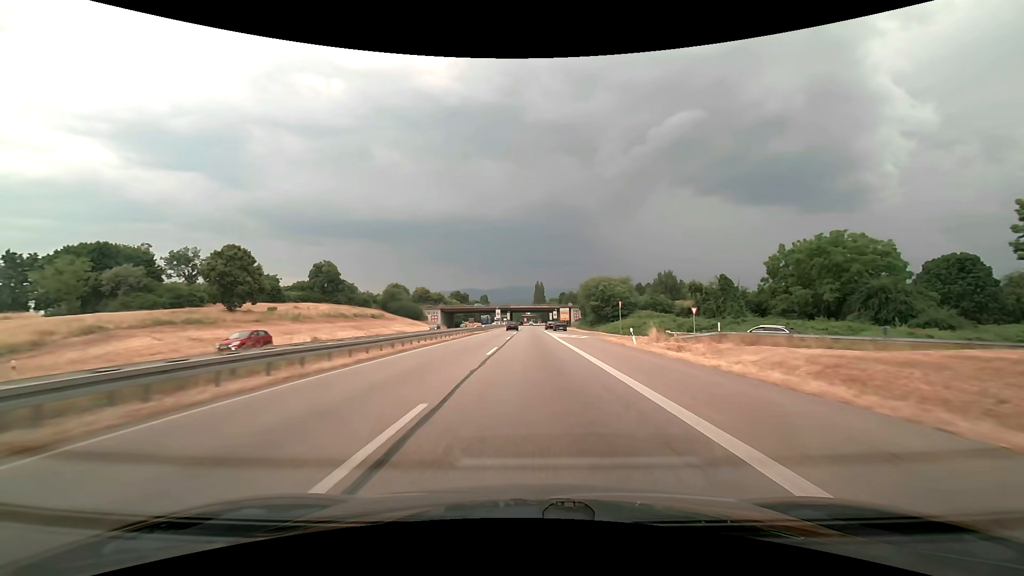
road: trunk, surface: asphalt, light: Day
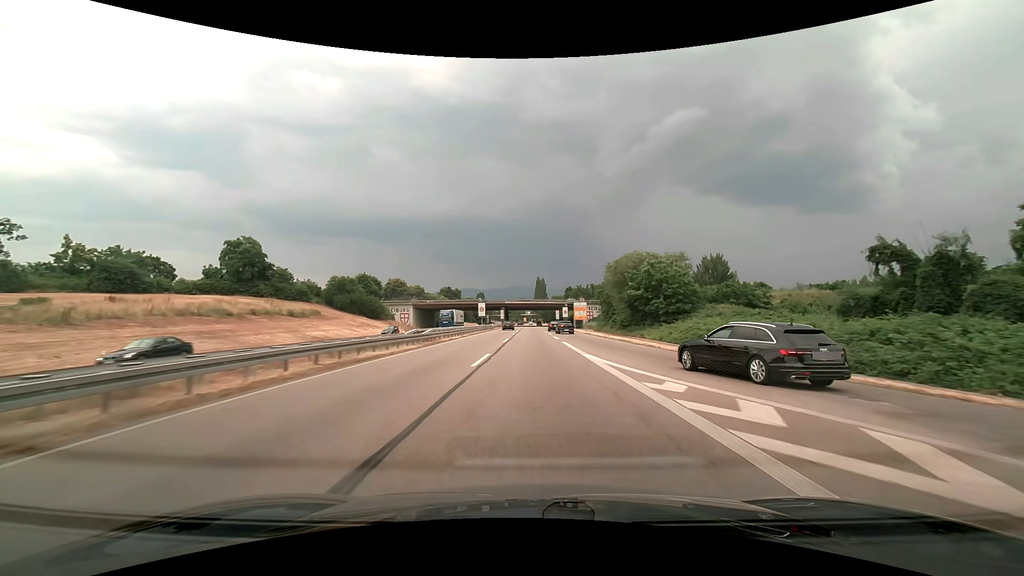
(0.0, +41.3) m; 0°
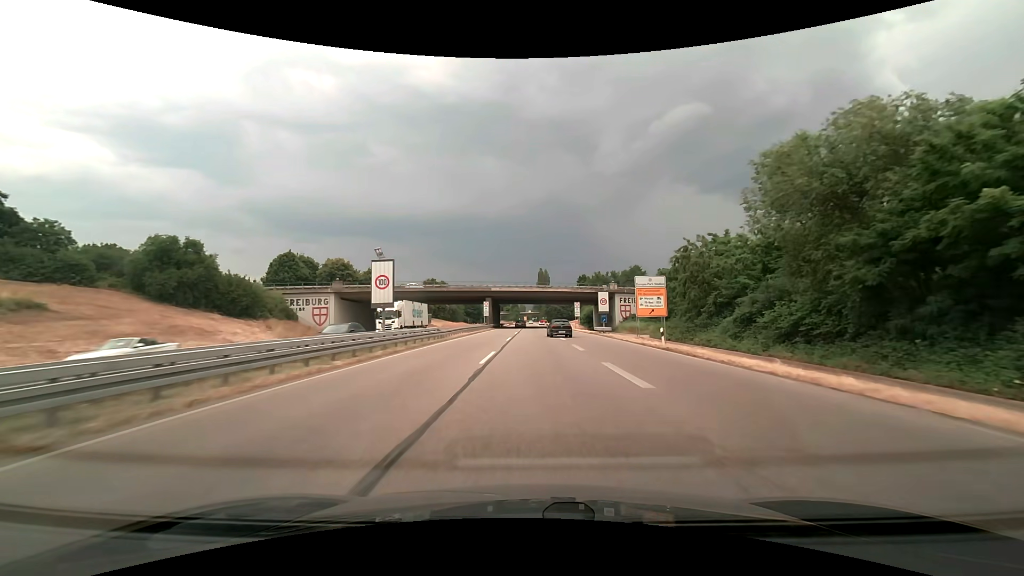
(-0.1, +53.1) m; 0°
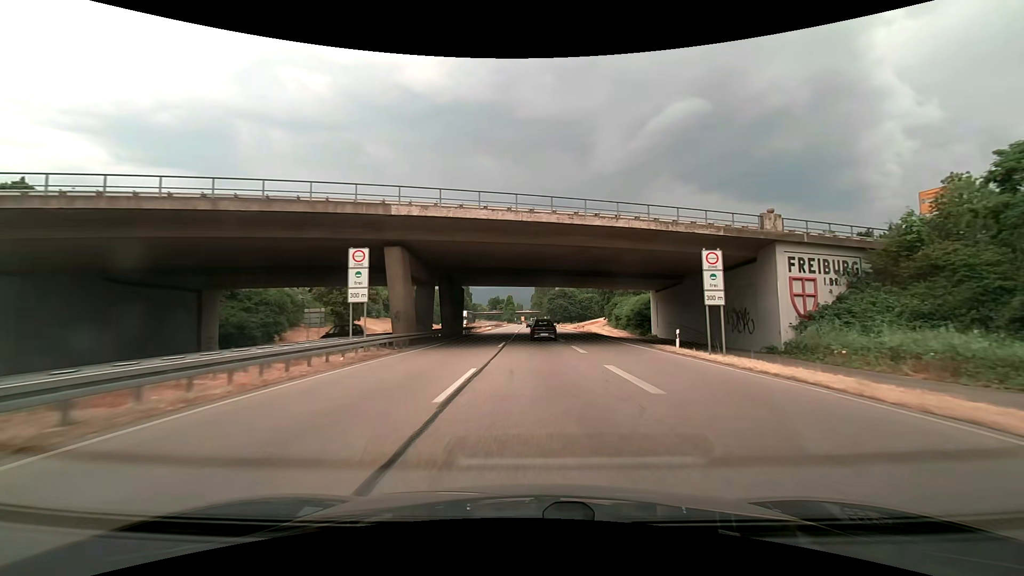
(+0.1, +61.1) m; 0°
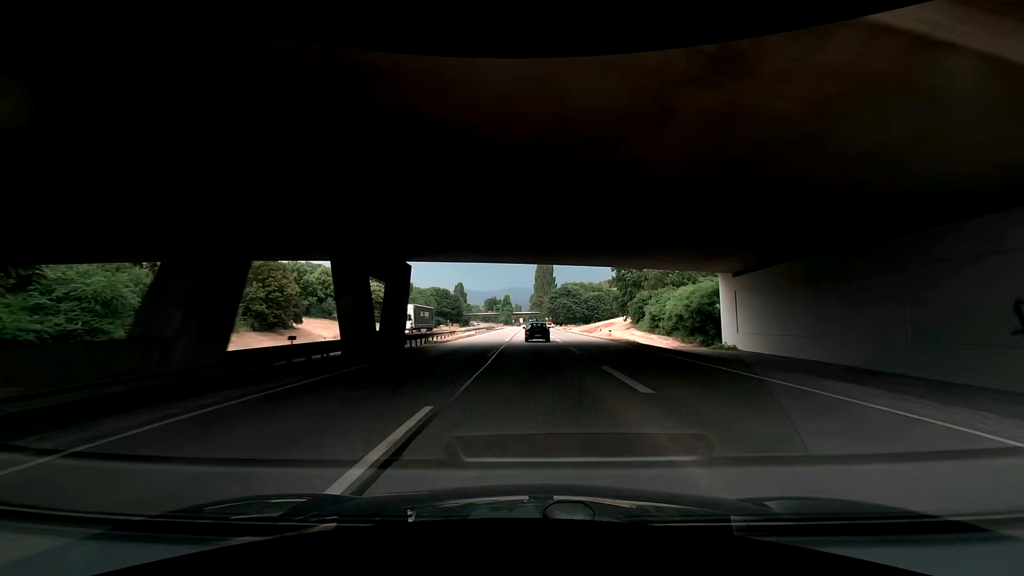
(0.0, +24.0) m; 0°
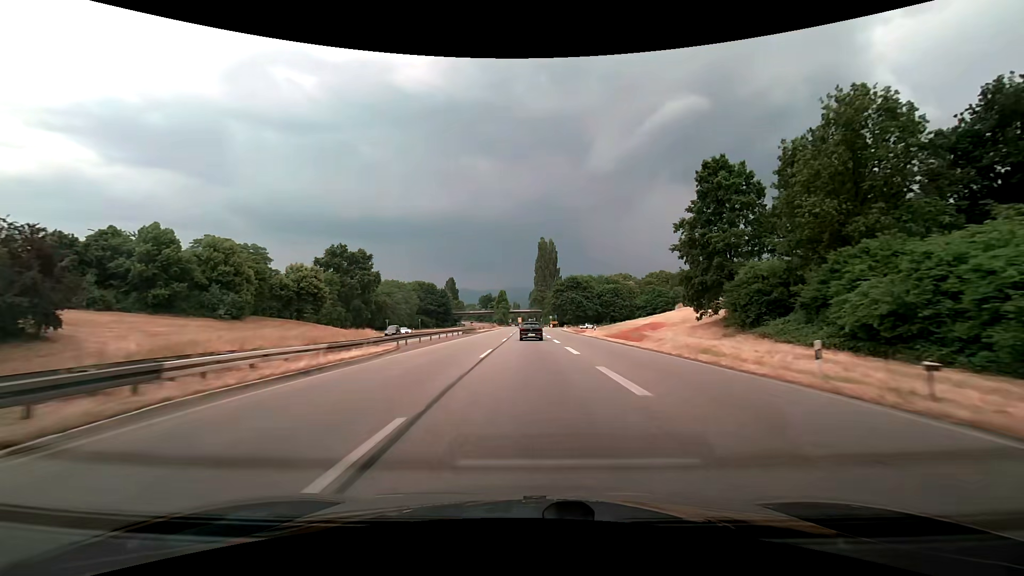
(+0.4, +37.1) m; 0°
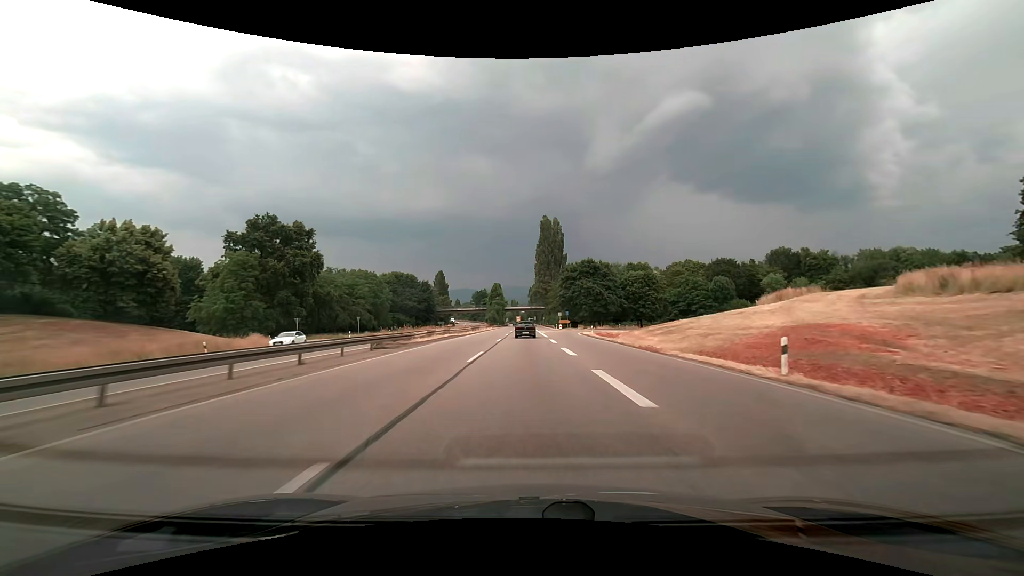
(-0.1, +38.3) m; 0°
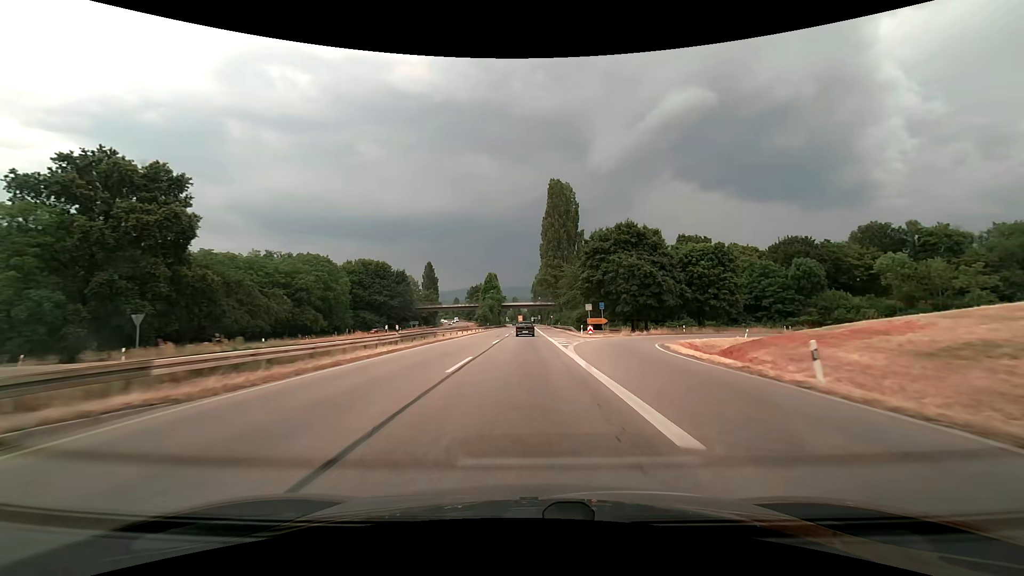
(-0.1, +39.5) m; 0°
(0, +10) (0, +20) (0, +30) (0, +40) (0, +50) (0, +60) (0, +70) (0, +80) (0, +90) (0, +100) m
